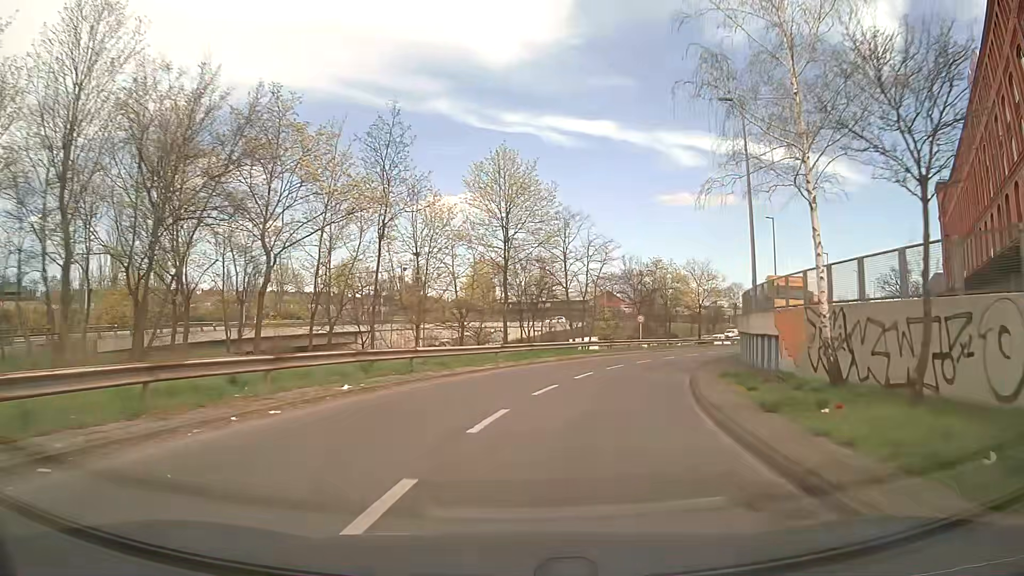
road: motorway_link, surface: asphalt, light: Day
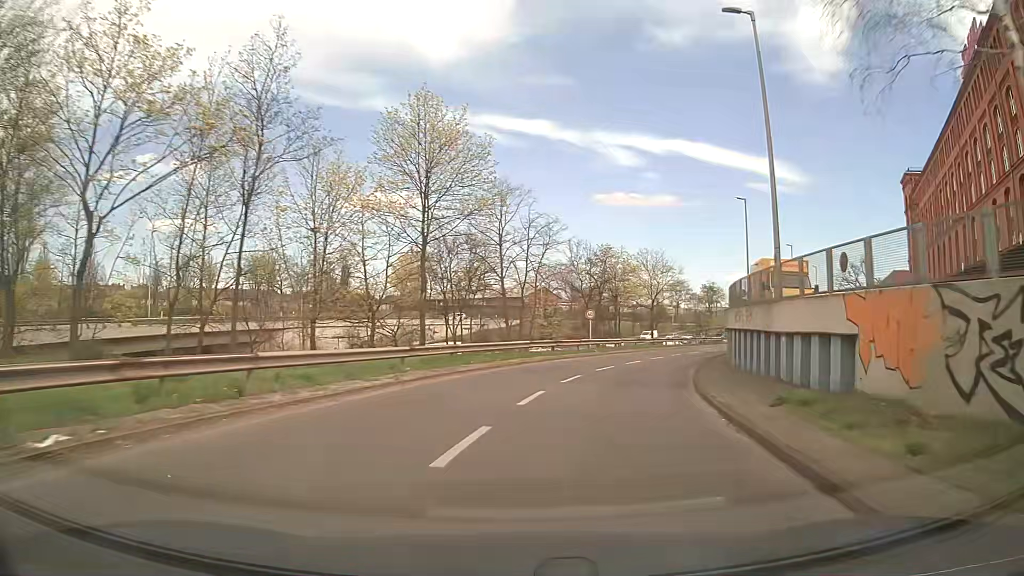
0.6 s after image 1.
(+0.4, +8.8) m; +6°
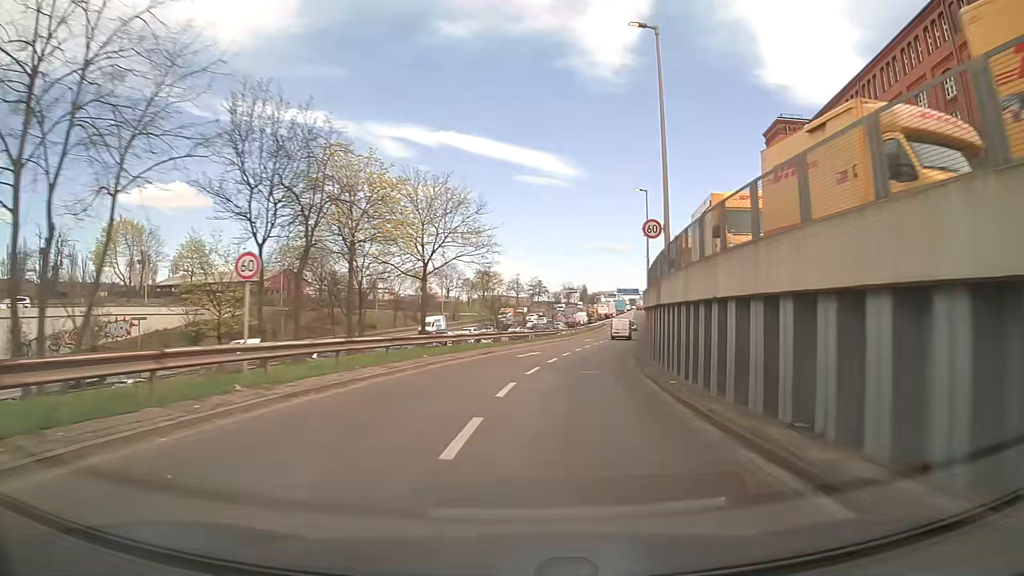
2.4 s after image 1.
(+4.9, +29.3) m; +20°
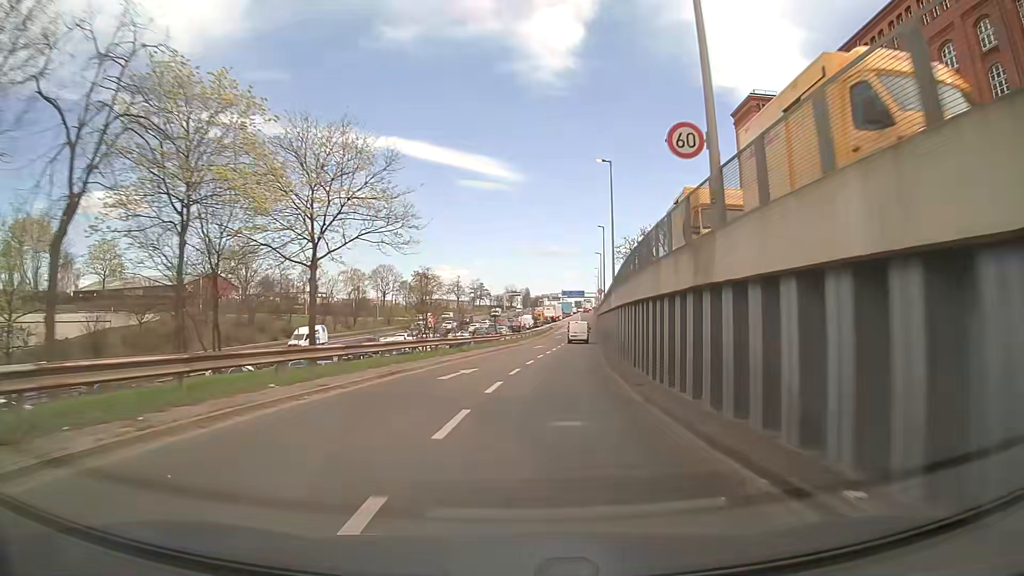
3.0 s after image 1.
(+0.5, +10.5) m; +5°
(0, +10) (+1, +20) (+2, +30) (+3, +40) (+4, +50) (+5, +60) (+7, +70) (+8, +80) (+9, +90) (+10, +99) m
